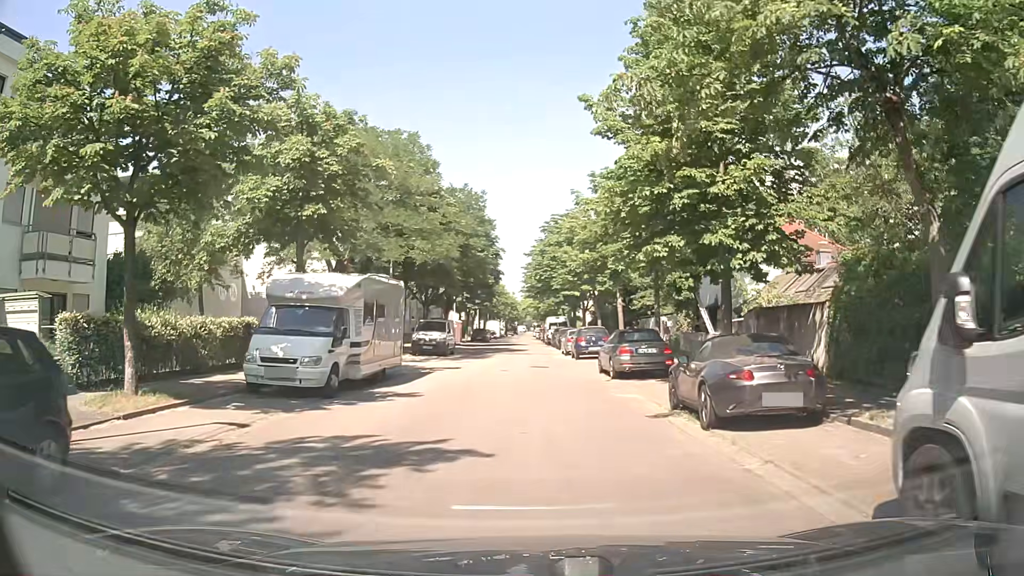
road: residential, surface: asphalt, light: Day
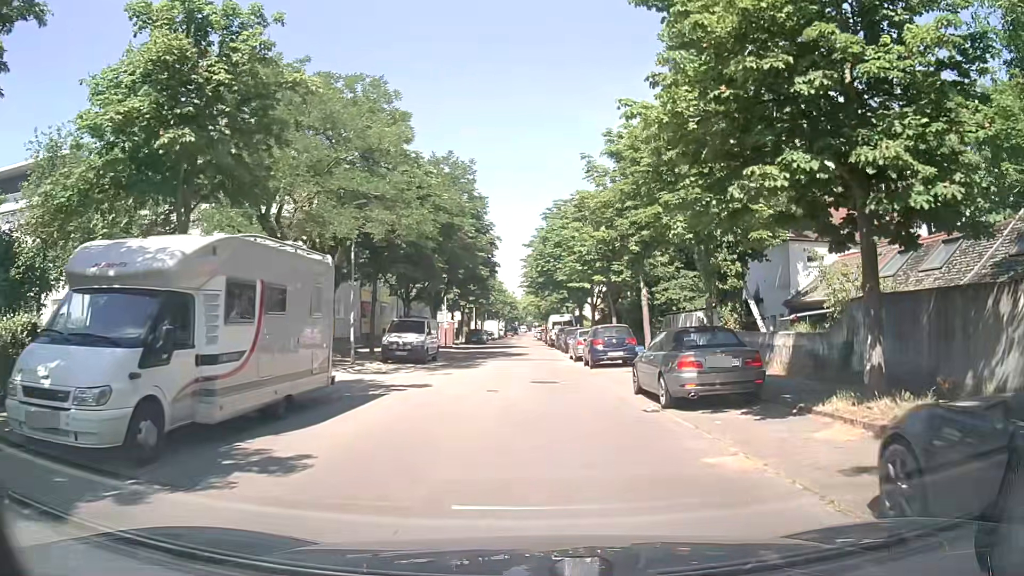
(0.0, +7.4) m; +1°
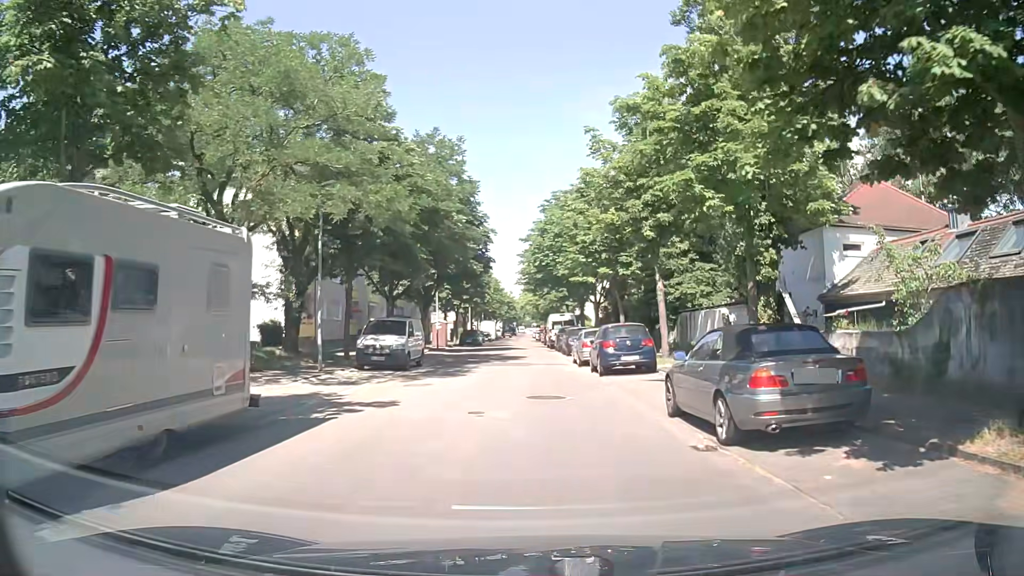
(0.0, +3.9) m; -1°
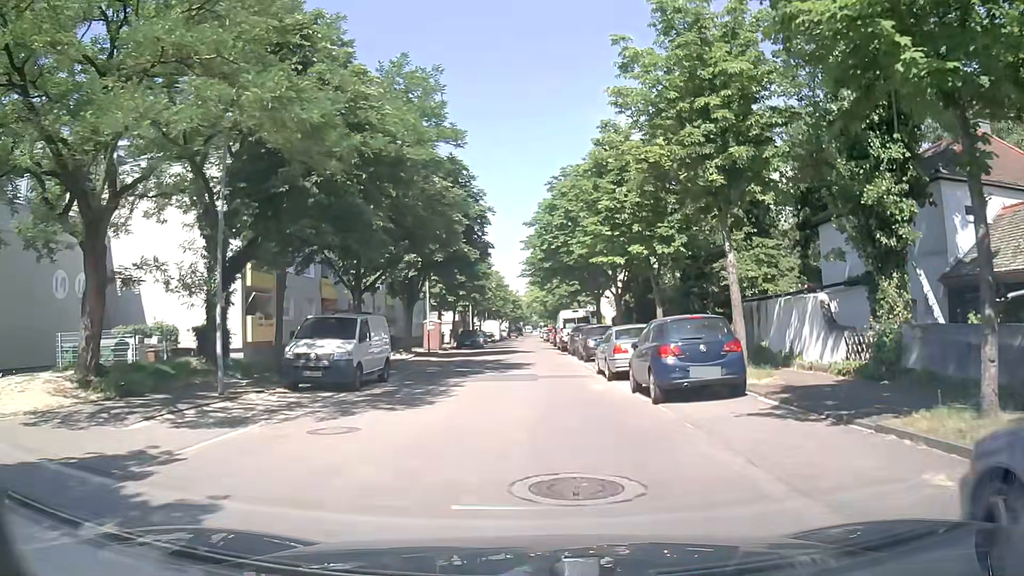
(+0.1, +7.9) m; 0°
(0, +10) (0, +20) (0, +30) (0, +40) (0, +50) (0, +60) (0, +70) (-1, +80) (-1, +90) (-1, +100) m
